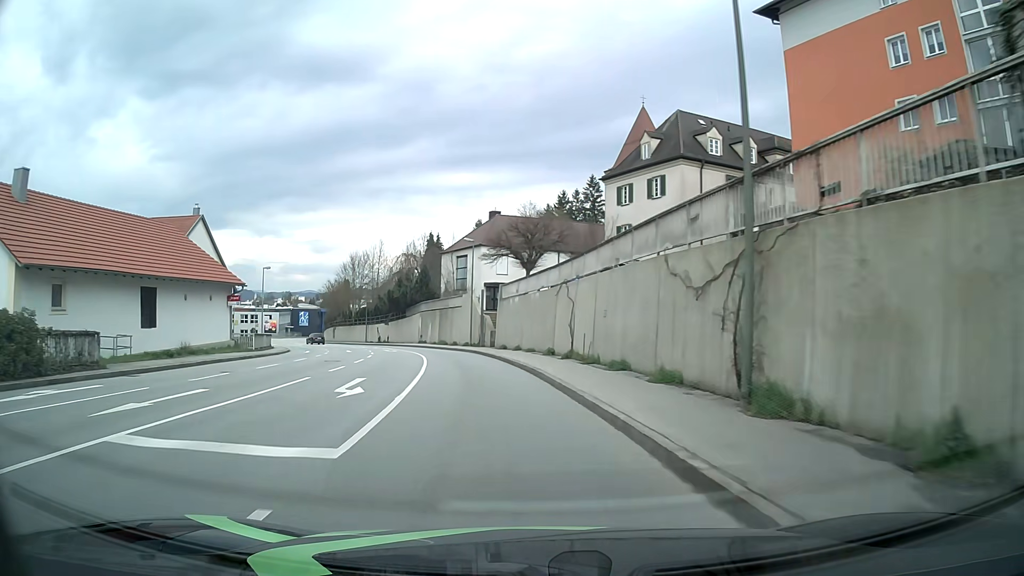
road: tertiary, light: Day
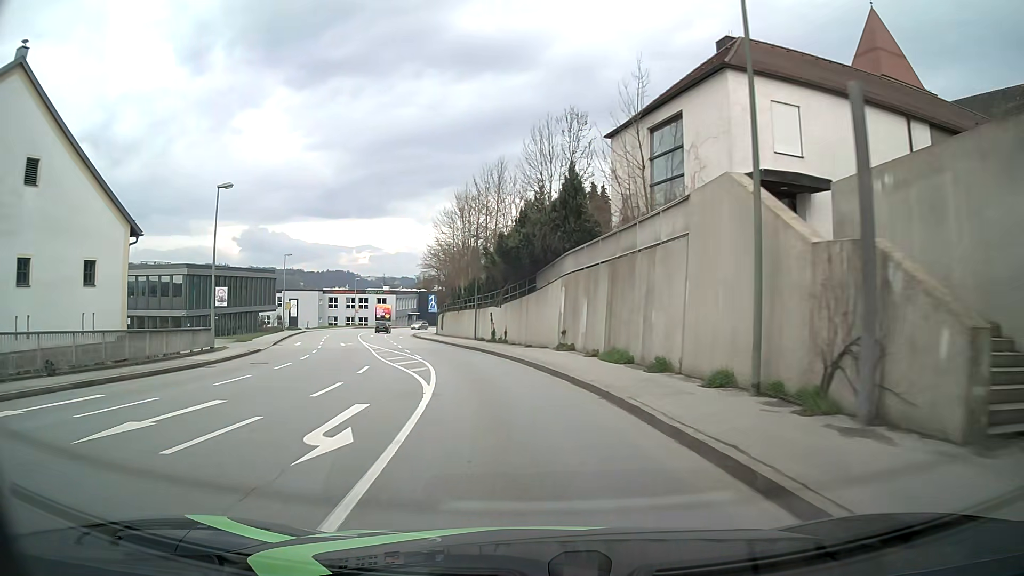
(-5.0, +38.7) m; -14°
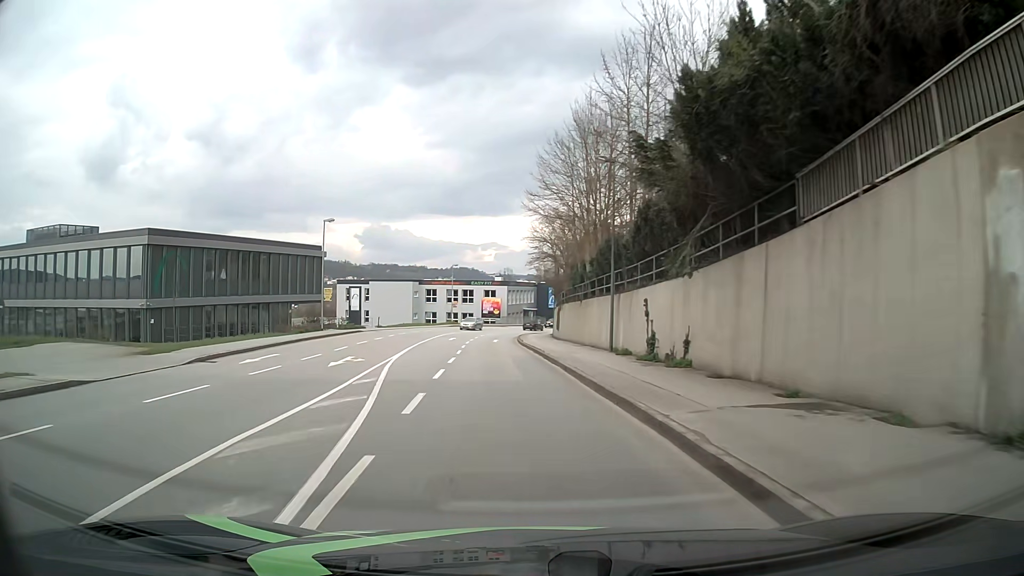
(-2.0, +23.2) m; -11°
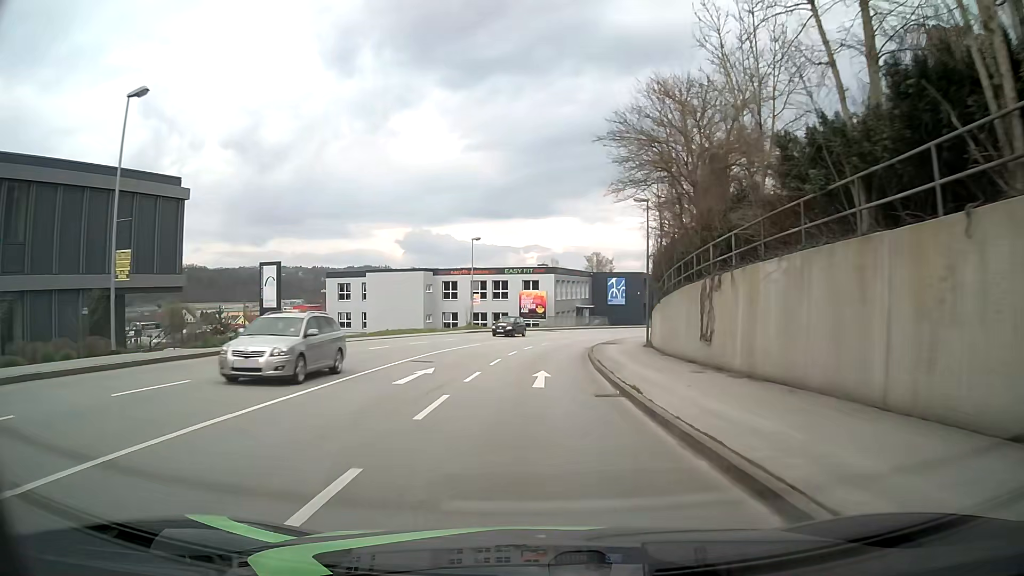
(-1.7, +30.7) m; -4°
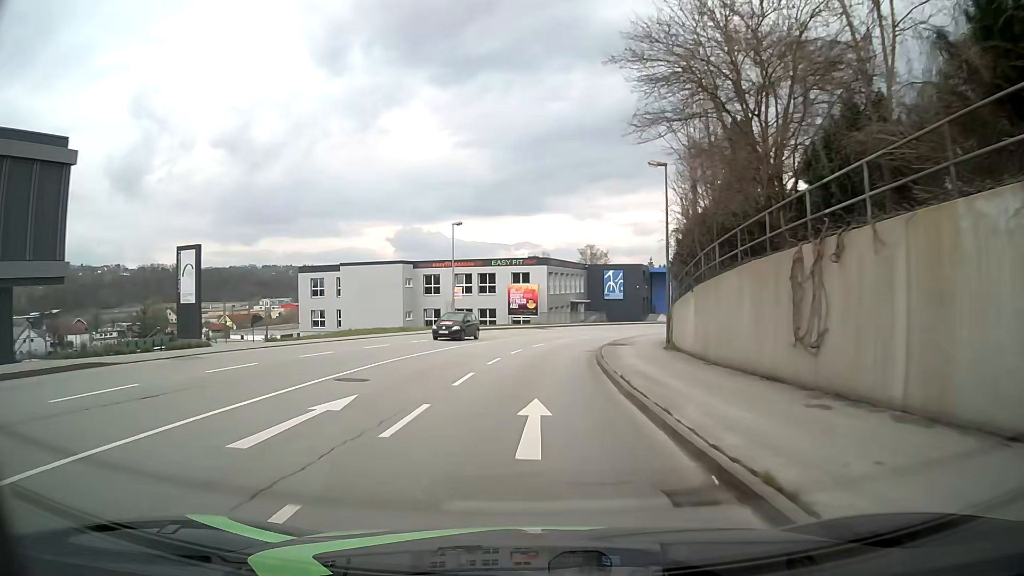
(0.0, +7.6) m; +1°
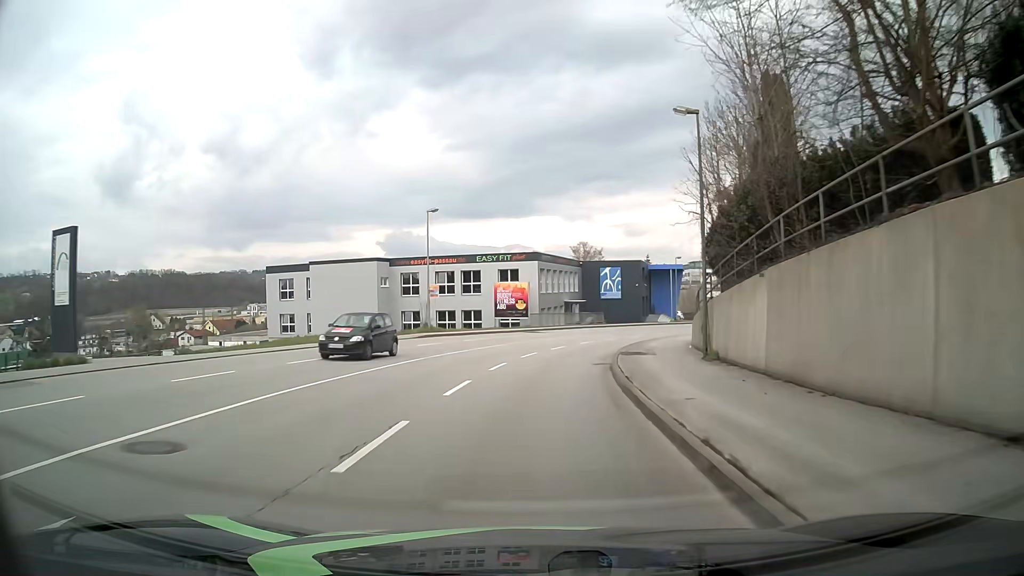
(0.0, +7.6) m; +1°
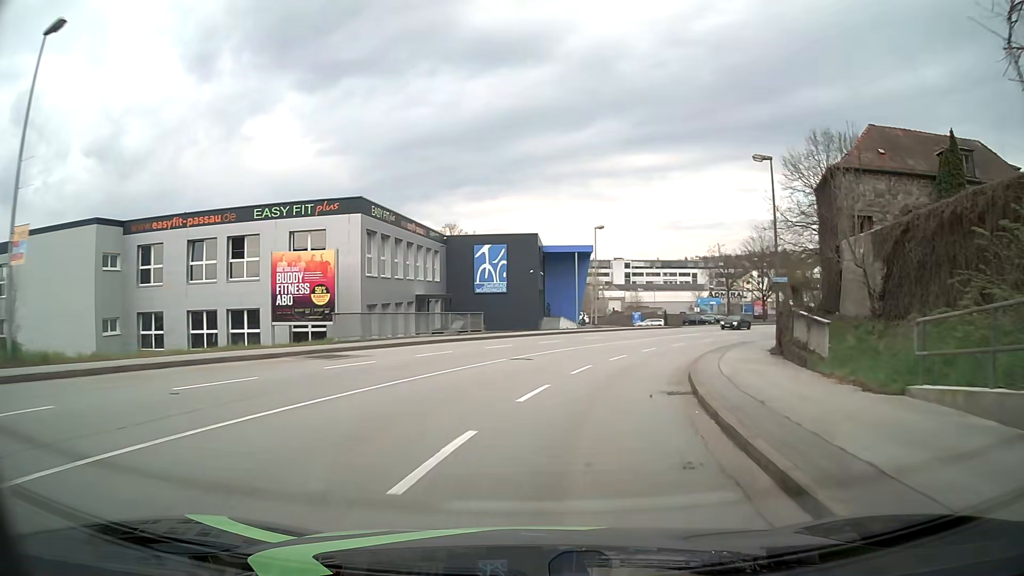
(+1.7, +30.3) m; +10°
(+1, +10) (+2, +20) (+6, +29) (+10, +38) (+15, +47) (+21, +55) (+28, +62) (+35, +69) (+43, +75) (+51, +82) m
